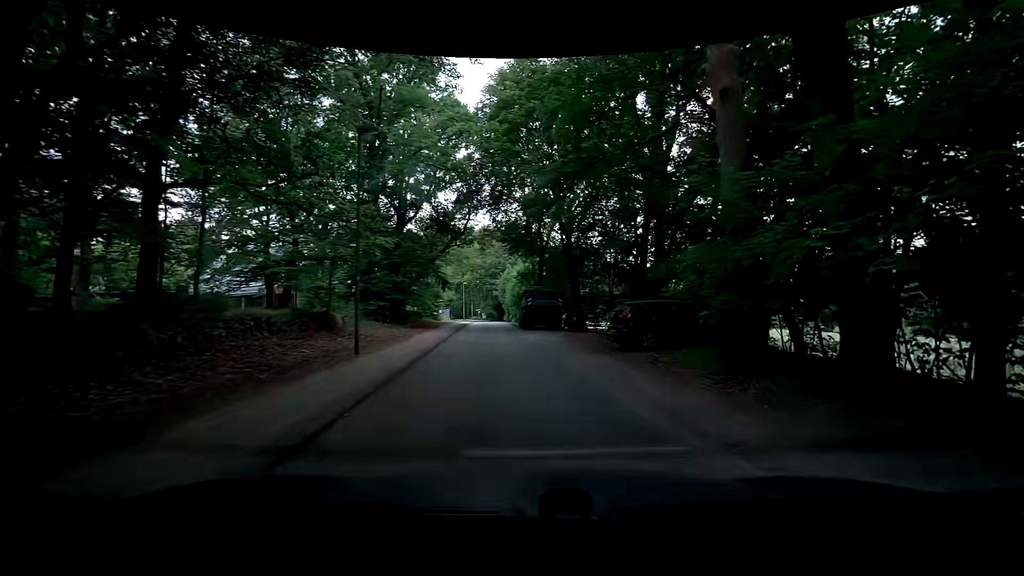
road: residential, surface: asphalt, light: Day
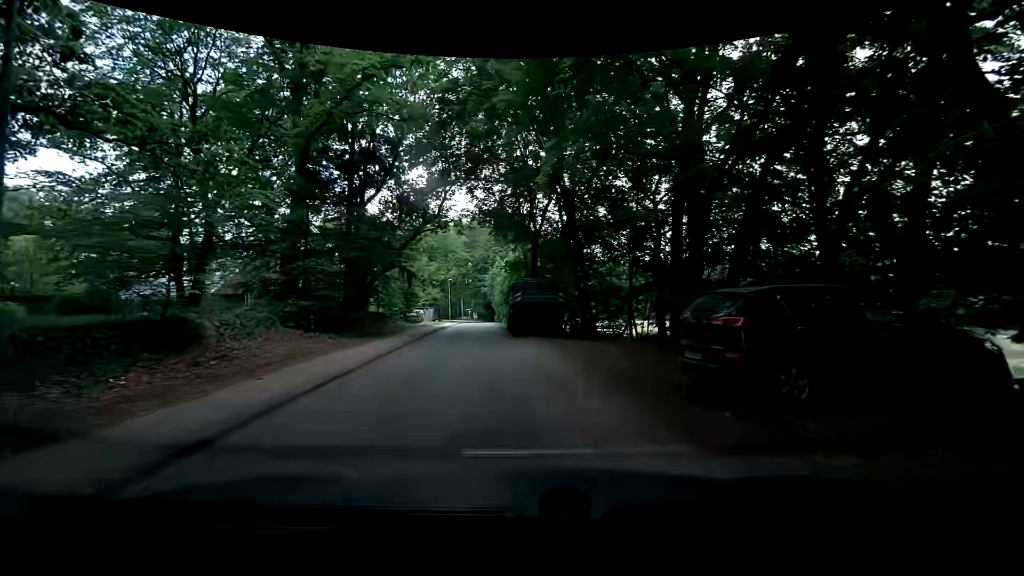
(+0.7, +9.1) m; +1°
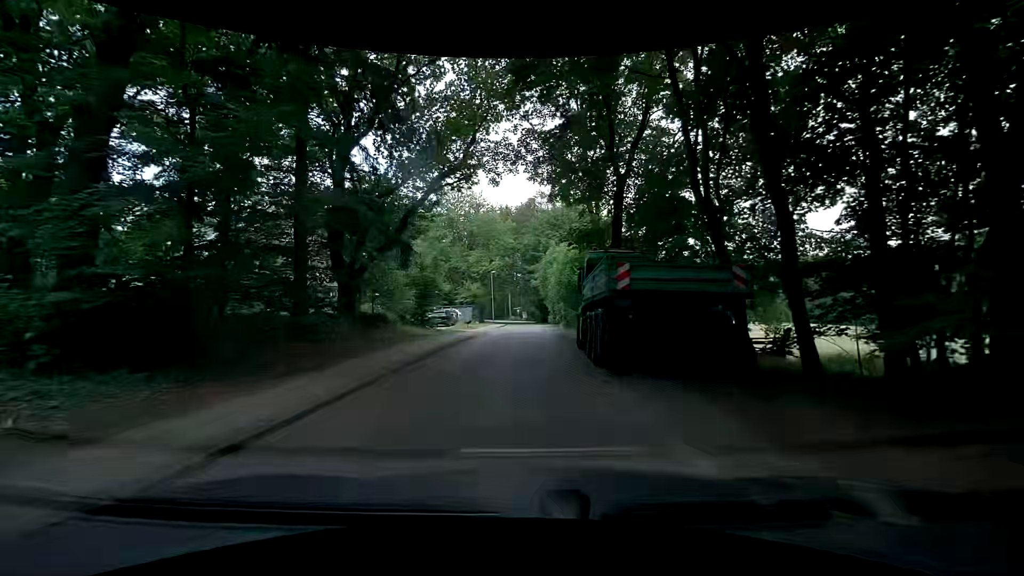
(-0.5, +14.3) m; -5°
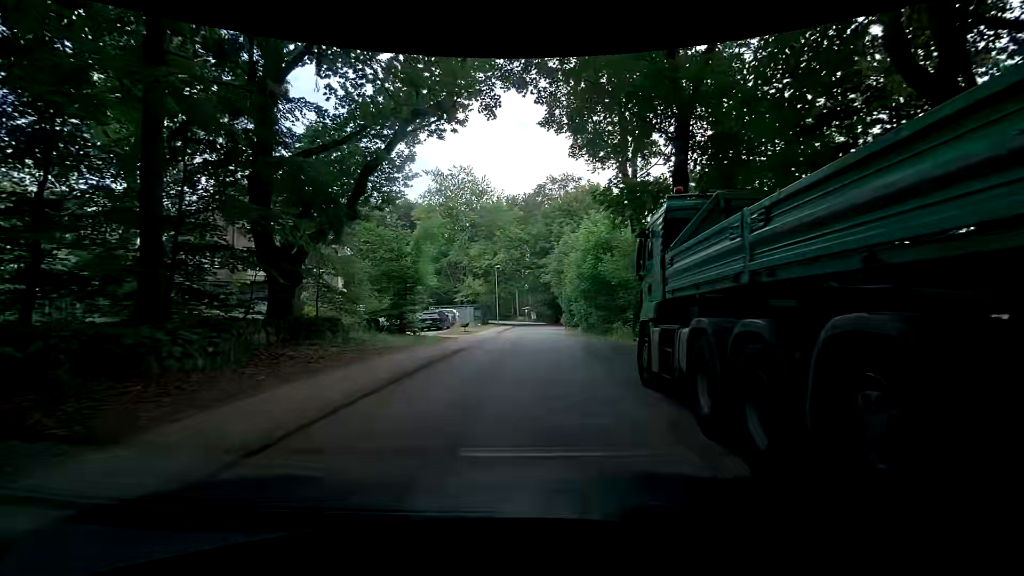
(-0.1, +7.9) m; 0°
(0, +10) (+1, +20) (+1, +30) (+1, +40) (+1, +50) (+1, +60) (+1, +70) (-1, +80) (-6, +88) (-11, +97) m
